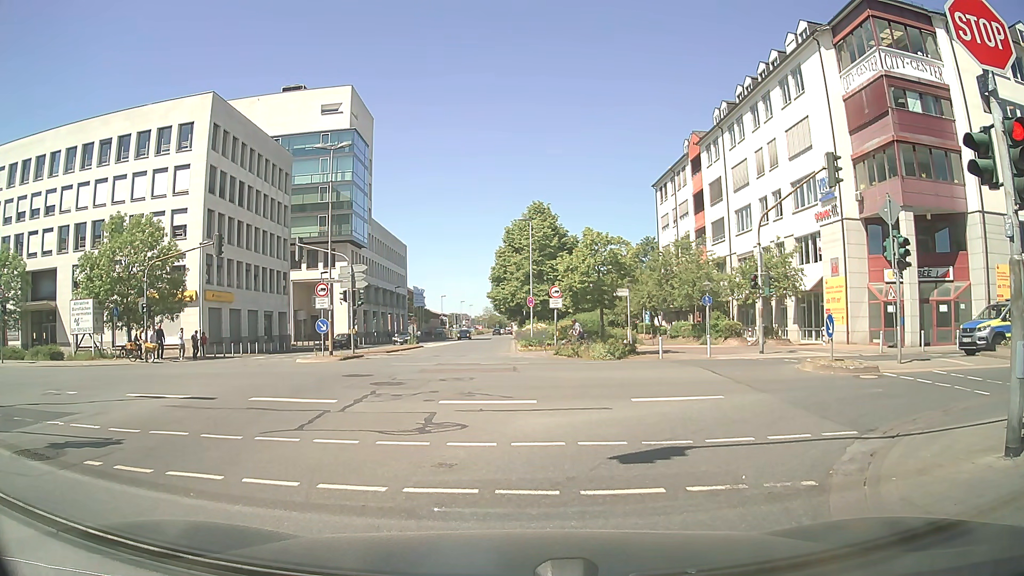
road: secondary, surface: asphalt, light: Day
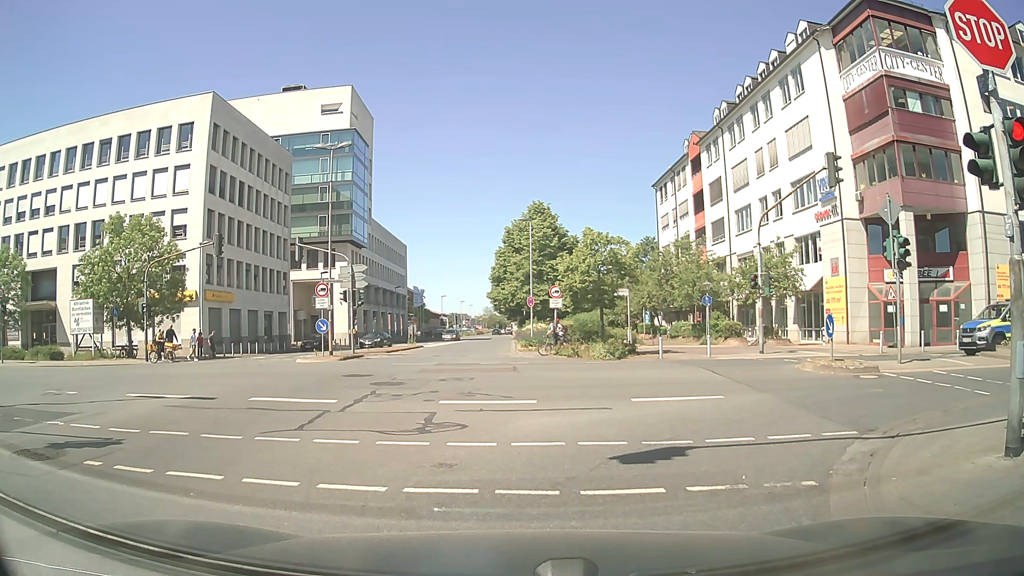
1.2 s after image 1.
(0.0, 0.0) m; 0°
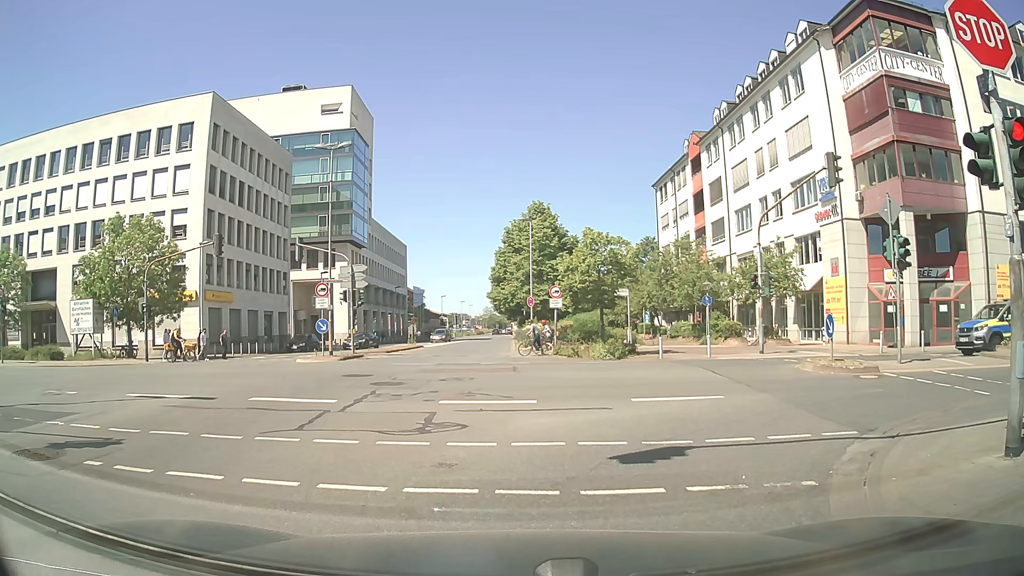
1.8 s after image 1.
(0.0, 0.0) m; 0°
